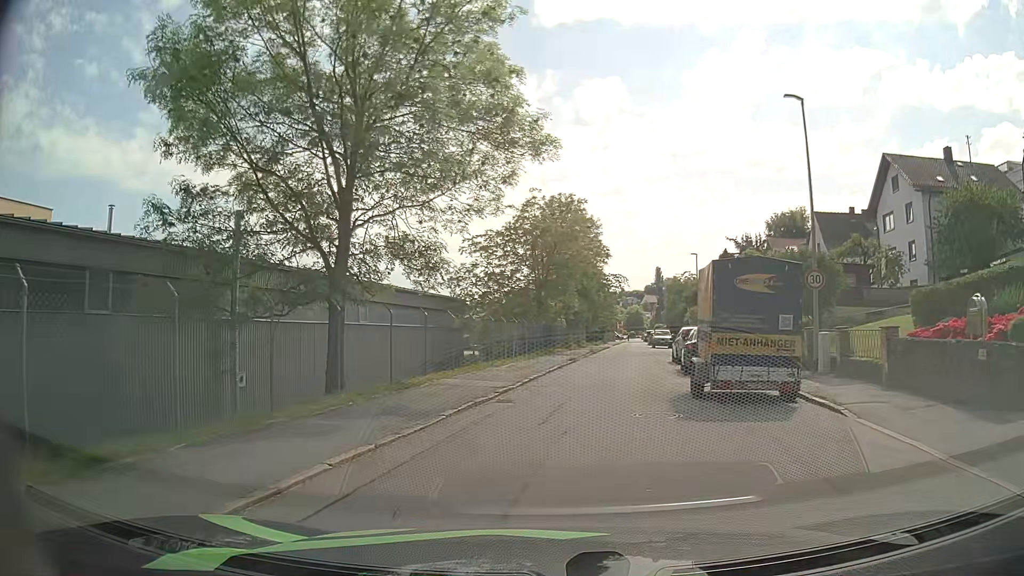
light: Day
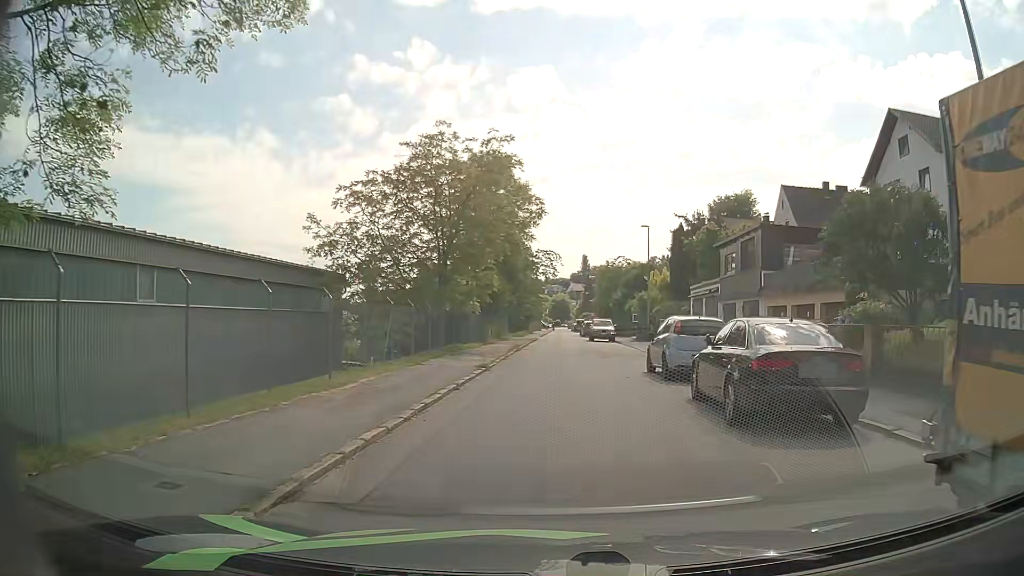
(+0.7, +11.5) m; +7°
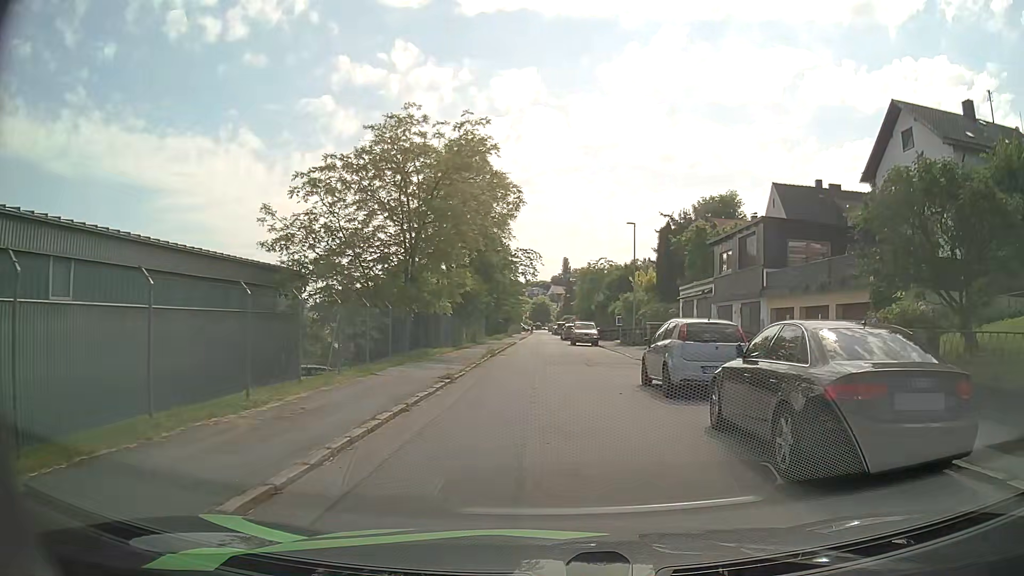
(0.0, +2.9) m; +2°
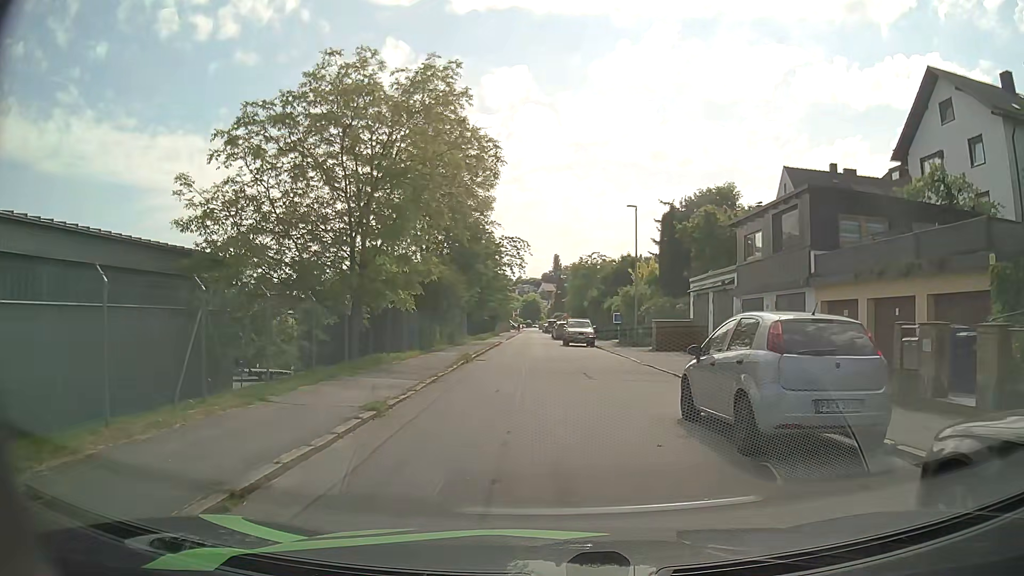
(+0.1, +5.7) m; +2°
